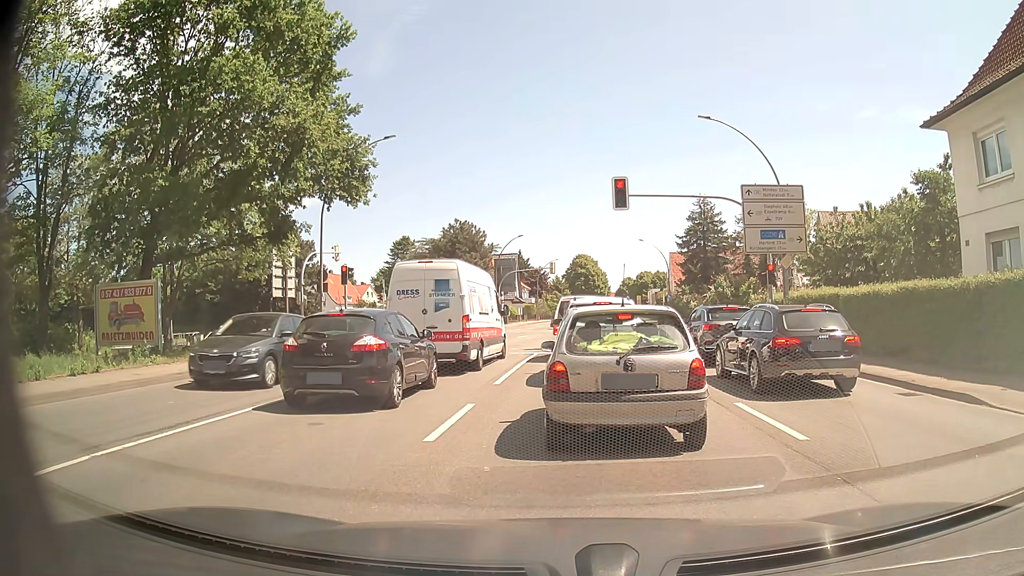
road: primary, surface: asphalt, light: Day
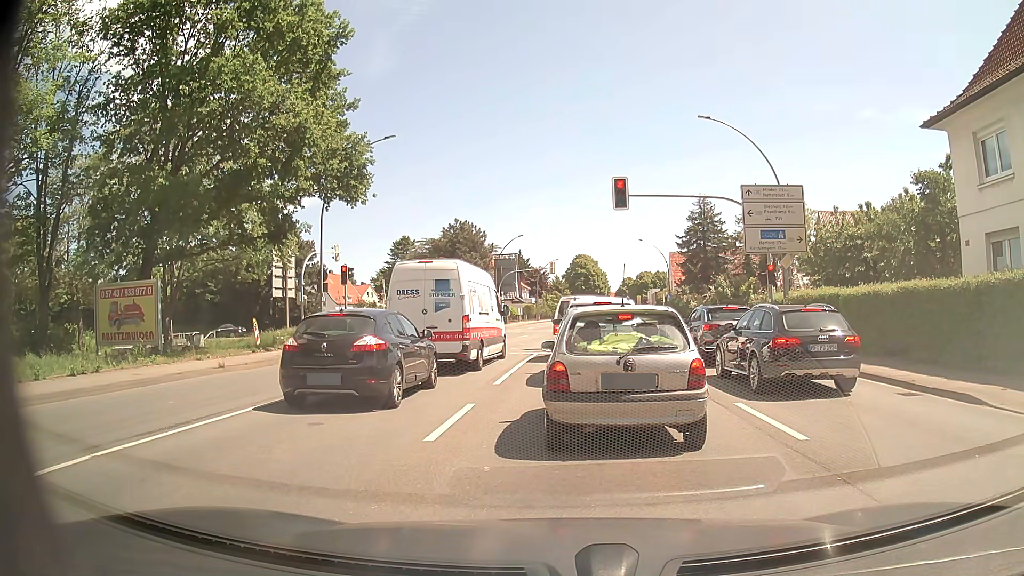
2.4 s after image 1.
(0.0, 0.0) m; 0°
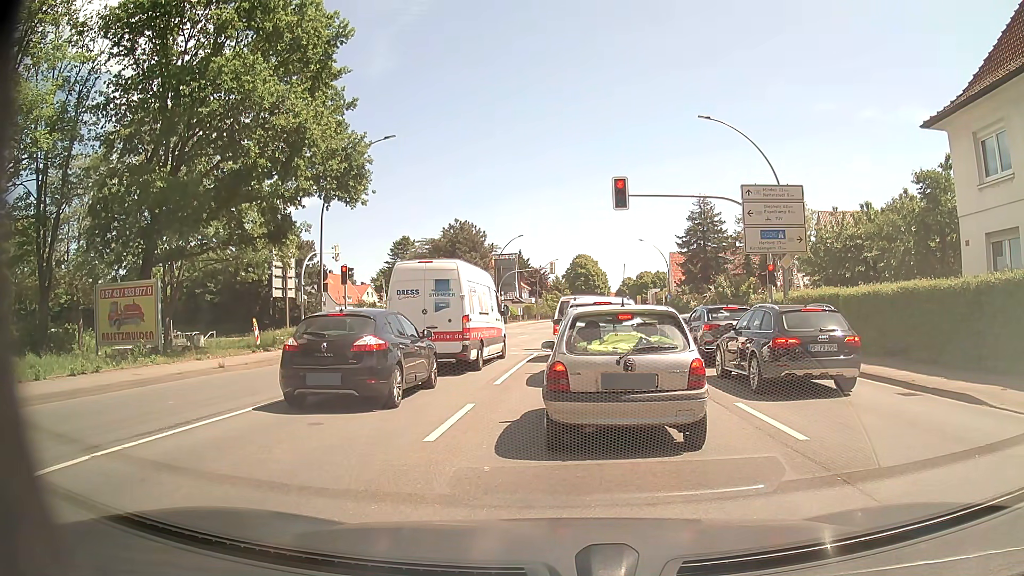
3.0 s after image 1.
(0.0, 0.0) m; 0°
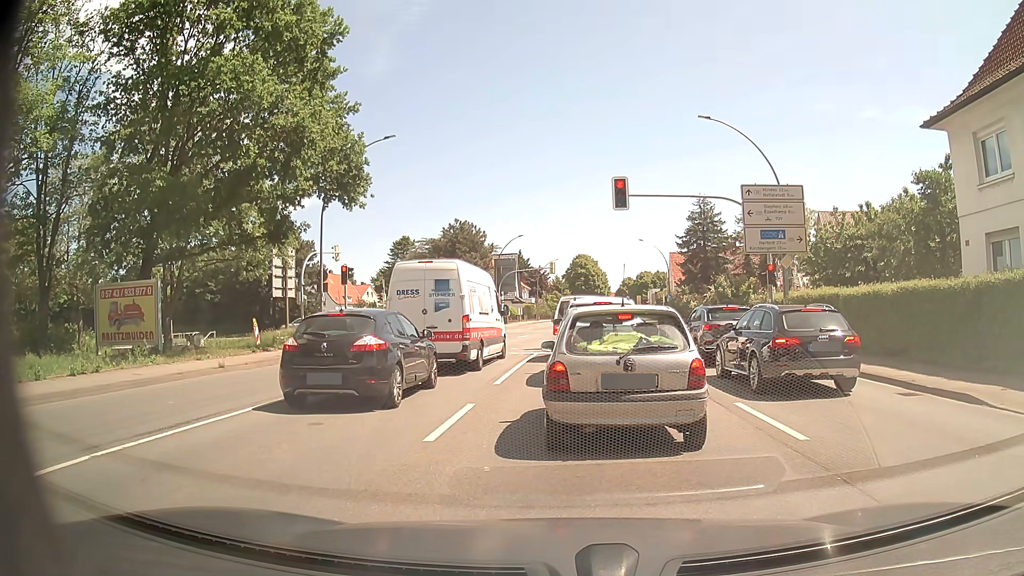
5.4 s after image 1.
(0.0, 0.0) m; 0°
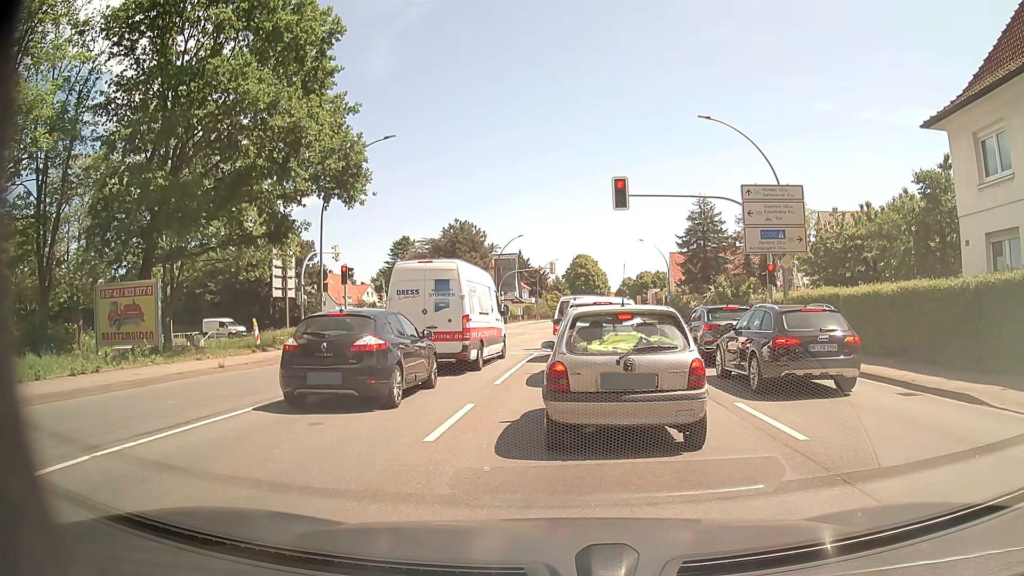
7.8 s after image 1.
(0.0, 0.0) m; 0°
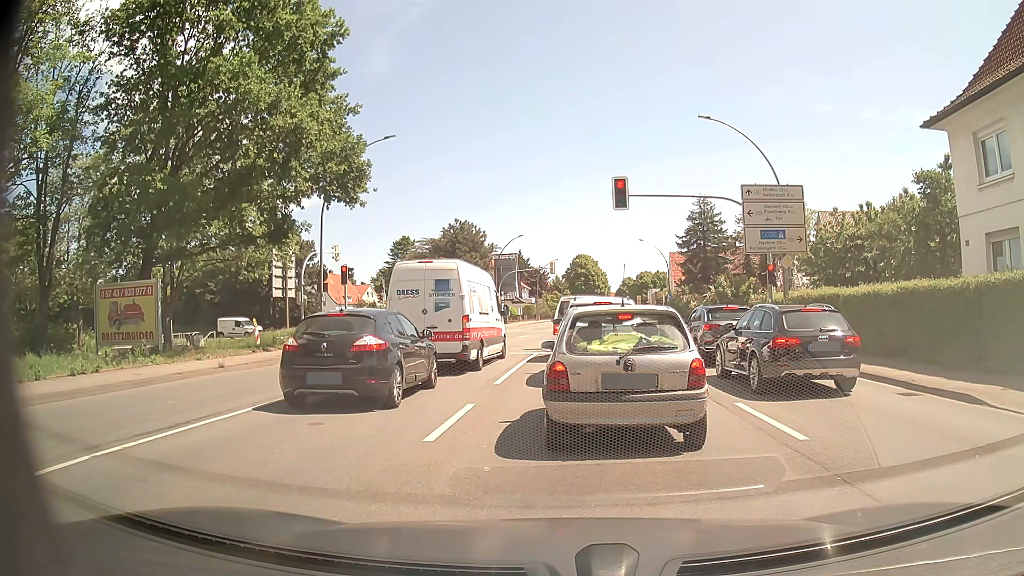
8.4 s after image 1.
(0.0, 0.0) m; 0°
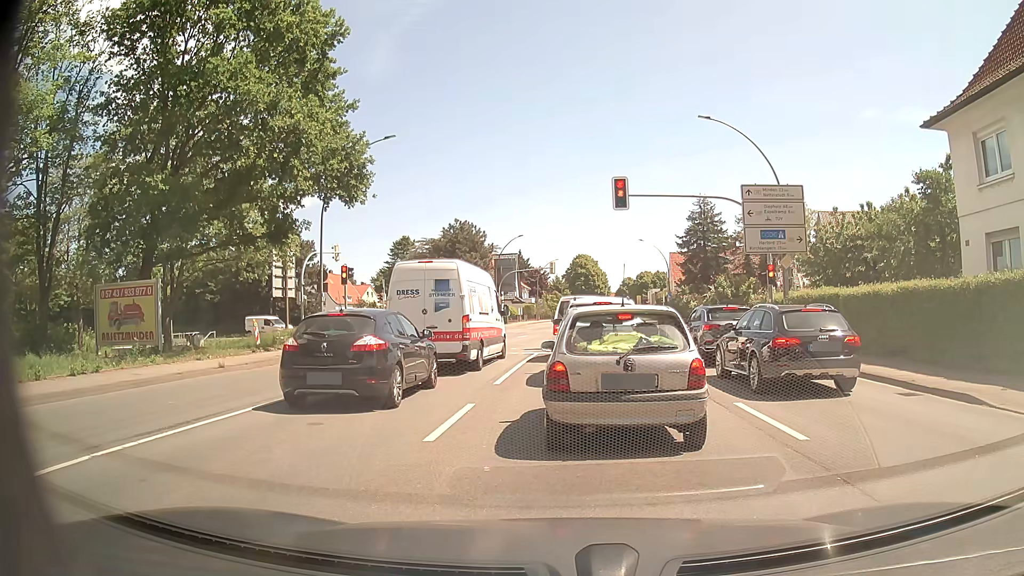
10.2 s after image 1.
(0.0, 0.0) m; 0°
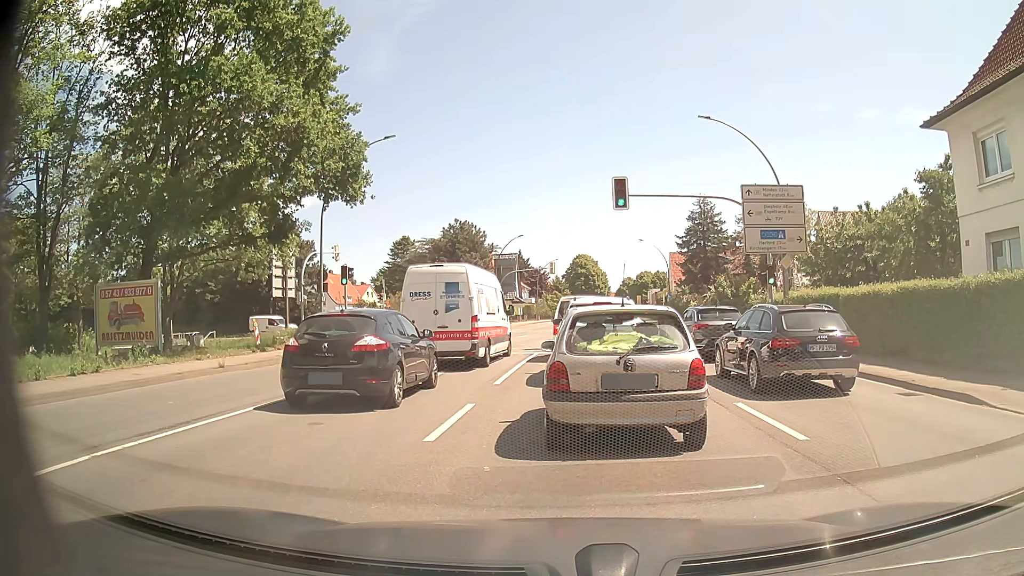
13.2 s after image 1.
(0.0, 0.0) m; 0°
(0, +10) (0, +20) (0, +30) (+2, +40) (+3, +50) (+4, +60) (+5, +70) (+6, +80) (+7, +90) (+7, +100) m
